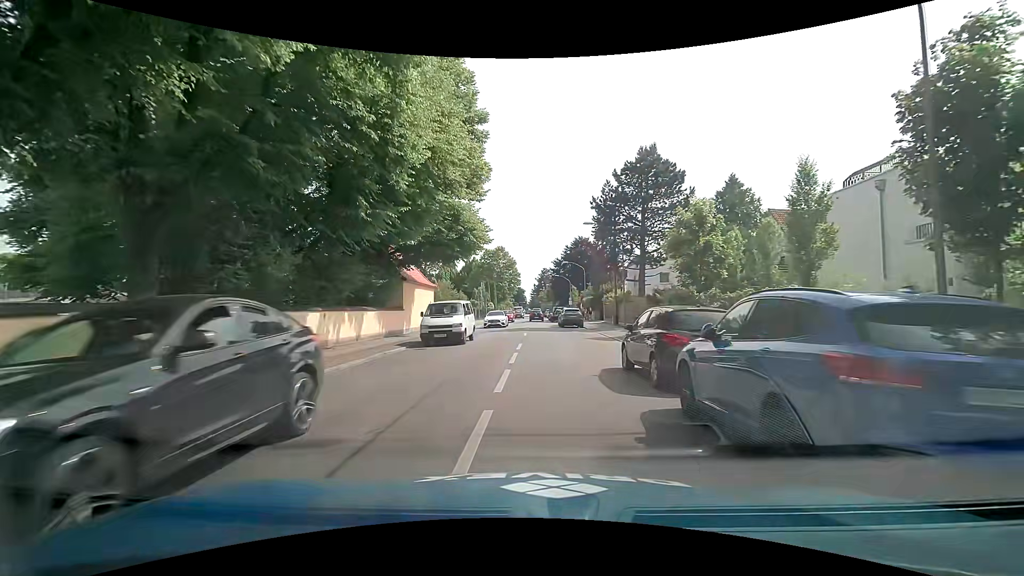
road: secondary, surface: asphalt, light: Day
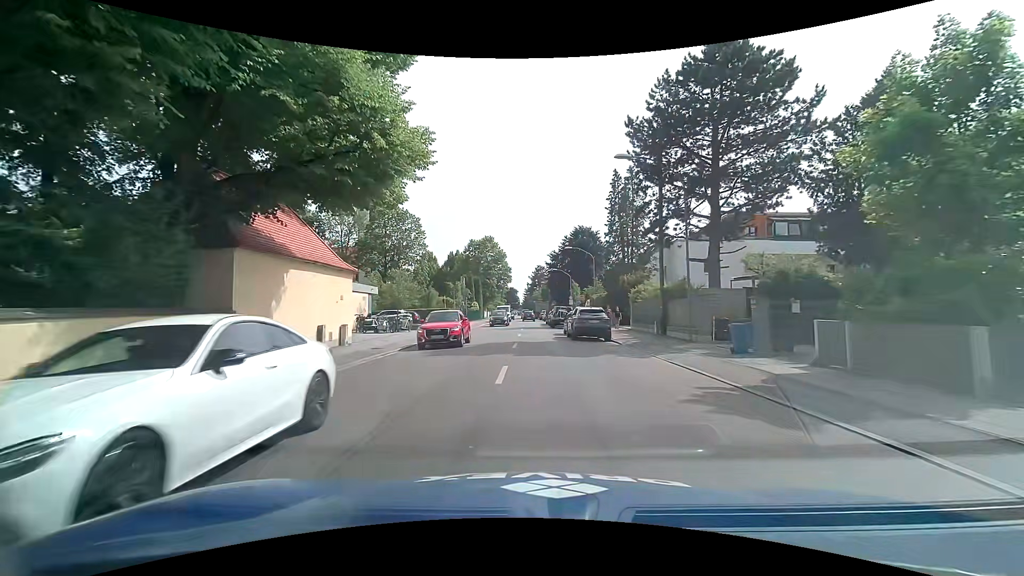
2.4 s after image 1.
(+0.1, +17.0) m; +1°
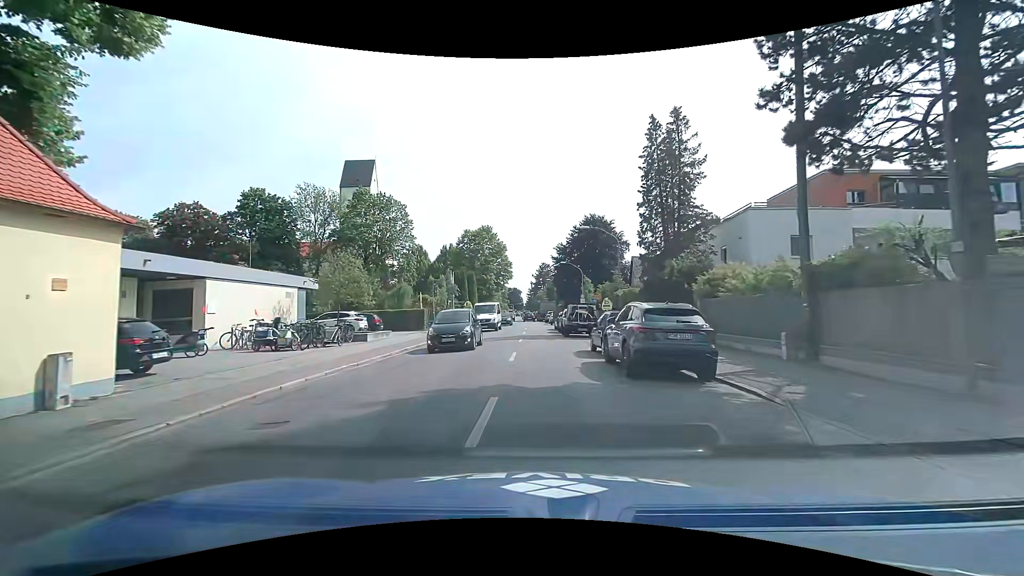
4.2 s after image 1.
(0.0, +13.3) m; 0°
(0, +10) (0, +20) (0, +30) (0, +40) (0, +50) (0, +60) (-1, +70) (-1, +80) (-2, +90) (-2, +100) m
